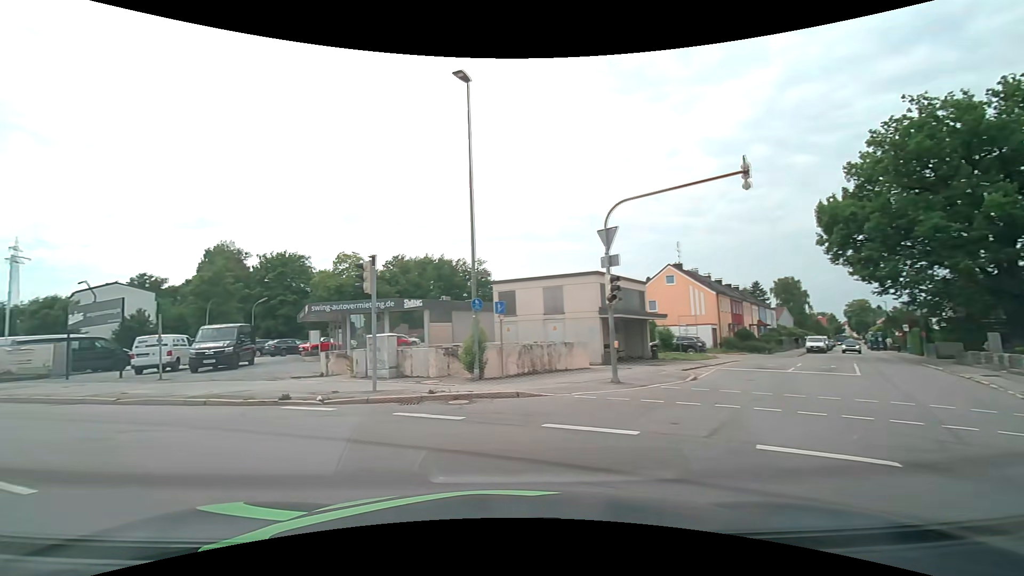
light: Day
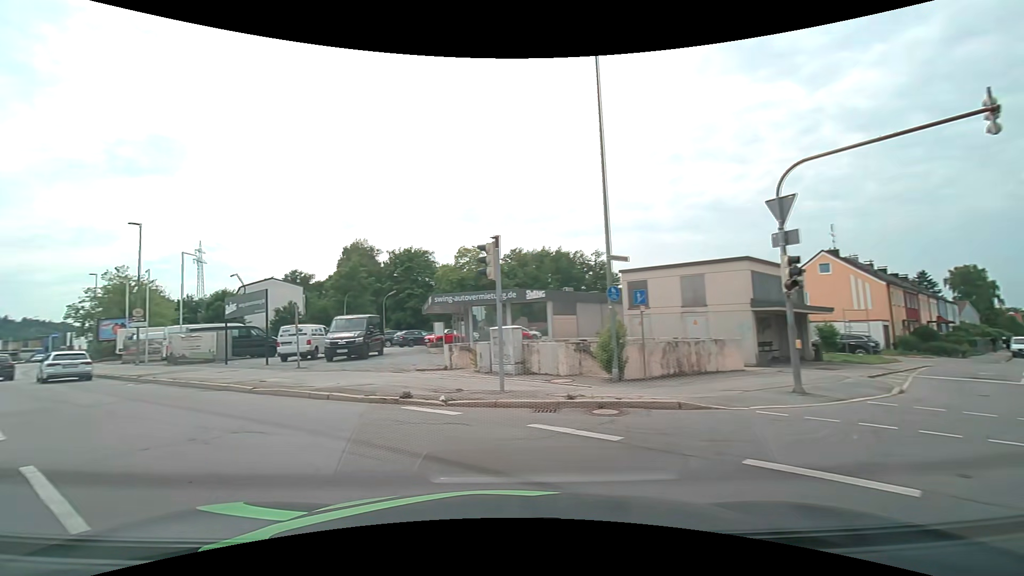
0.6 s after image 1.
(-0.3, +2.2) m; -15°
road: tertiary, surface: asphalt
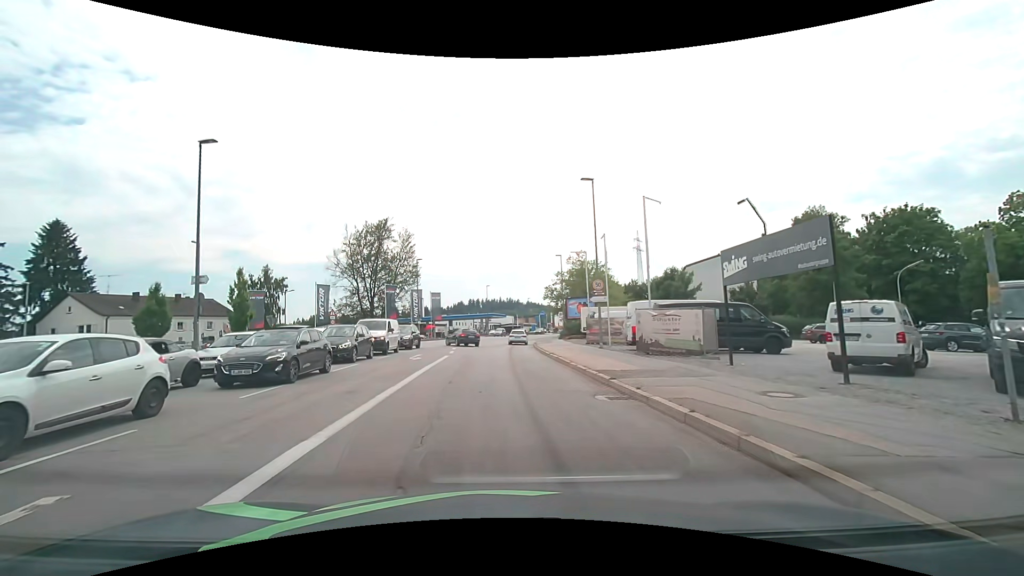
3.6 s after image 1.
(-7.4, +12.4) m; -45°
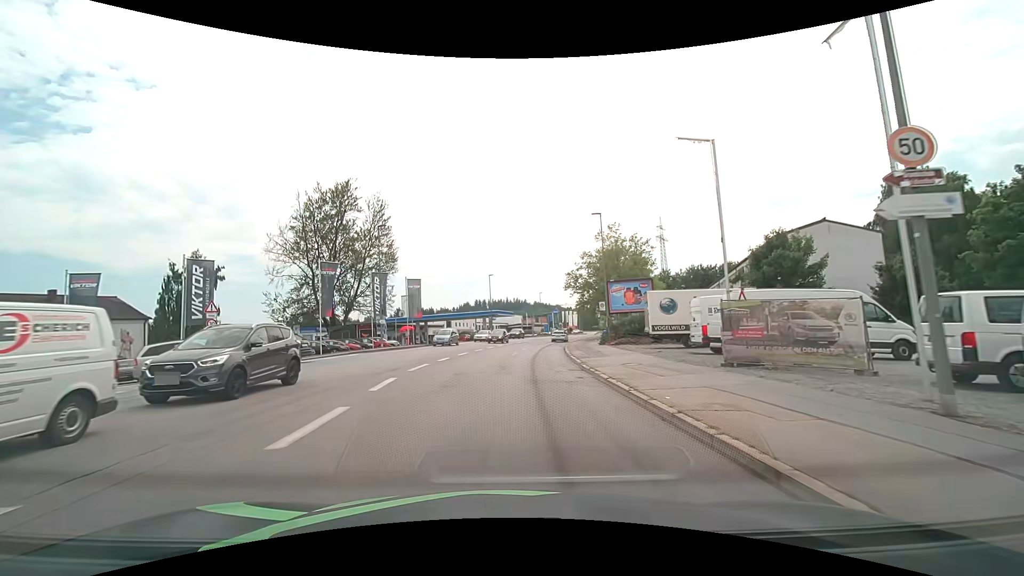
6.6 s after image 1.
(-0.5, +22.7) m; -1°
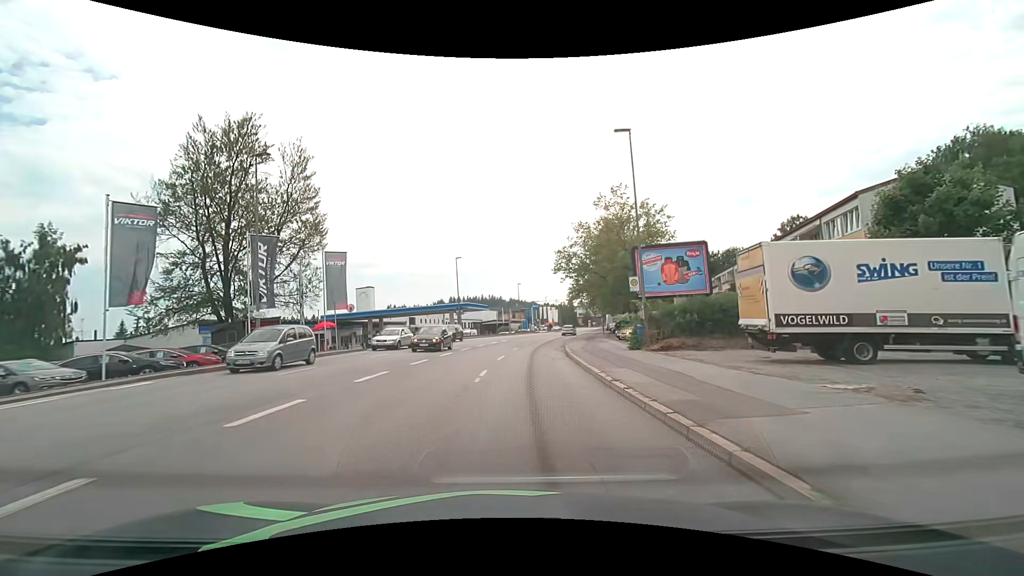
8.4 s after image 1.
(+0.3, +16.3) m; +3°
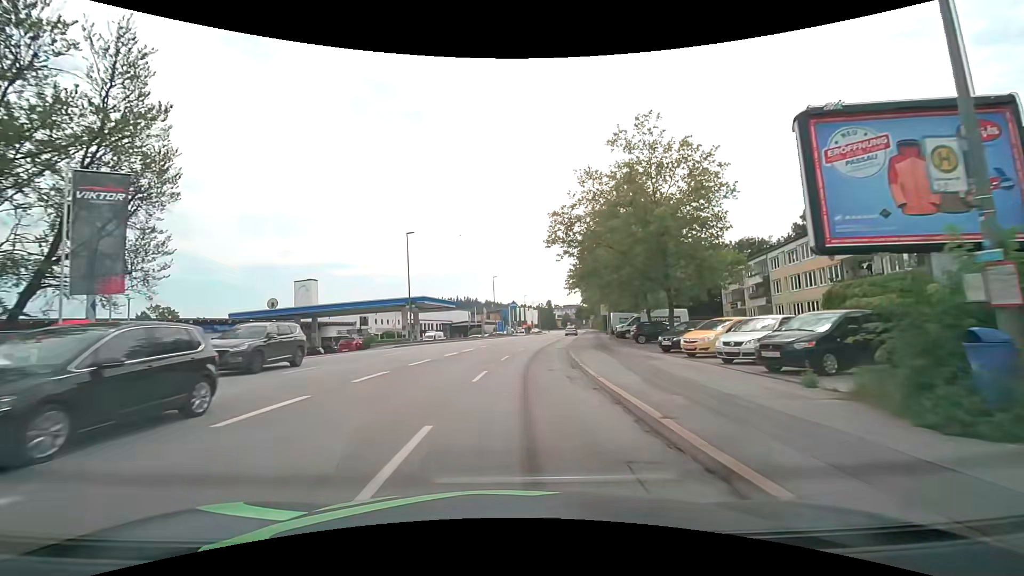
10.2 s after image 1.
(+0.4, +17.7) m; +3°
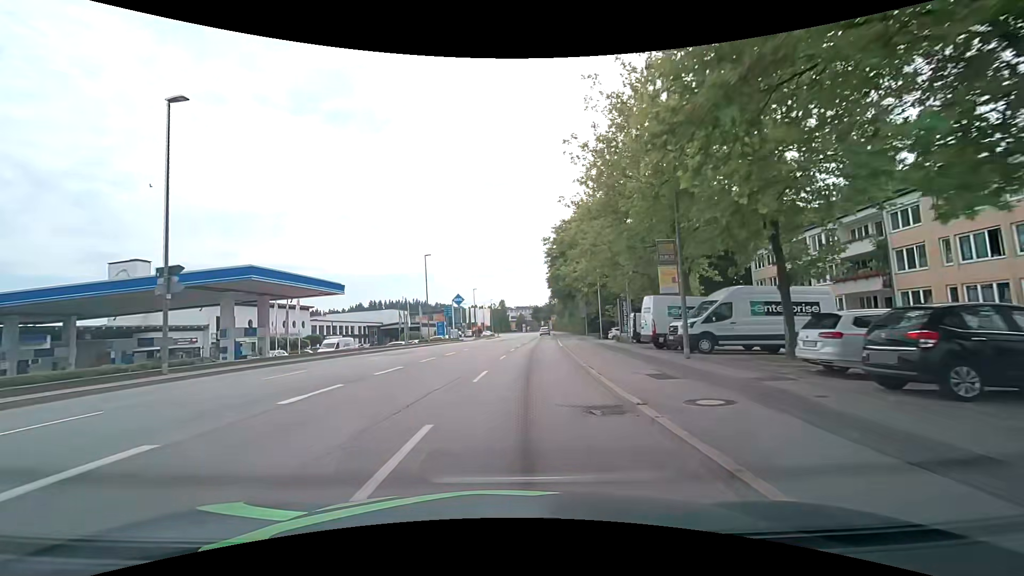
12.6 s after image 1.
(+1.3, +27.2) m; +5°
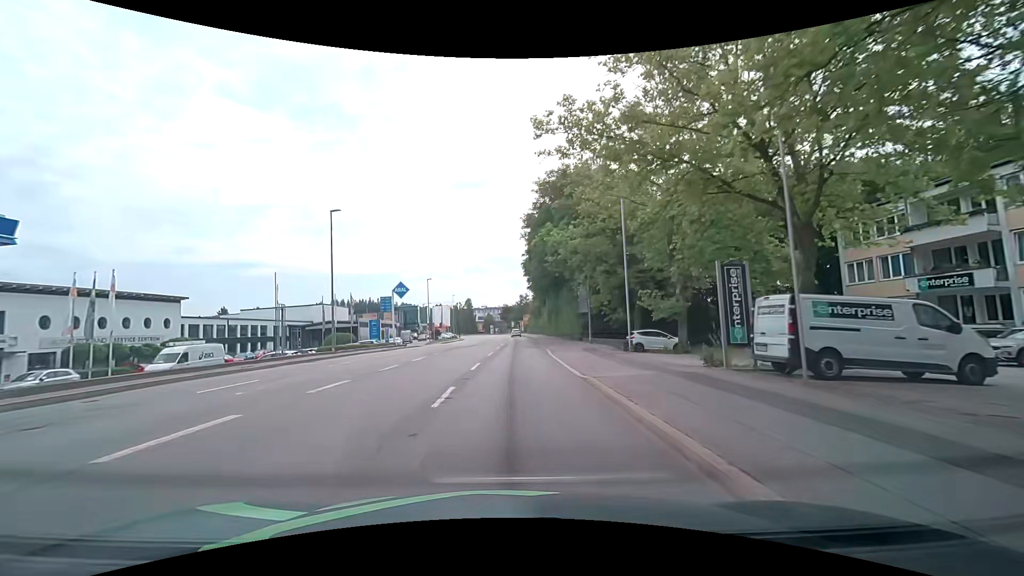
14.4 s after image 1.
(+0.8, +21.6) m; +4°
(0, +10) (0, +20) (0, +30) (+1, +40) (+1, +50) (+1, +60) (+1, +70) (+1, +80) (+1, +90) (+1, +100) m
